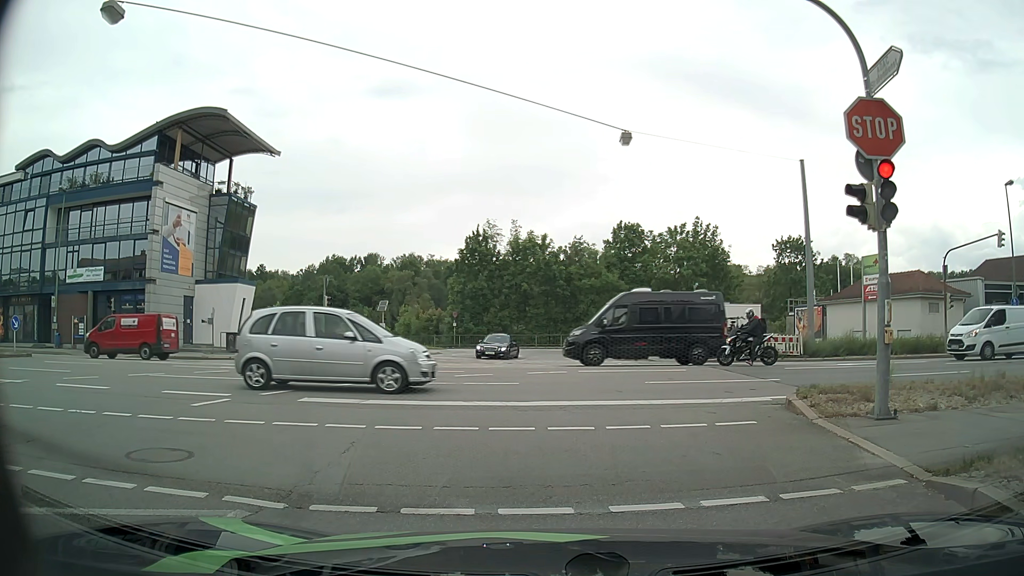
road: tertiary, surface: asphalt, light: Day
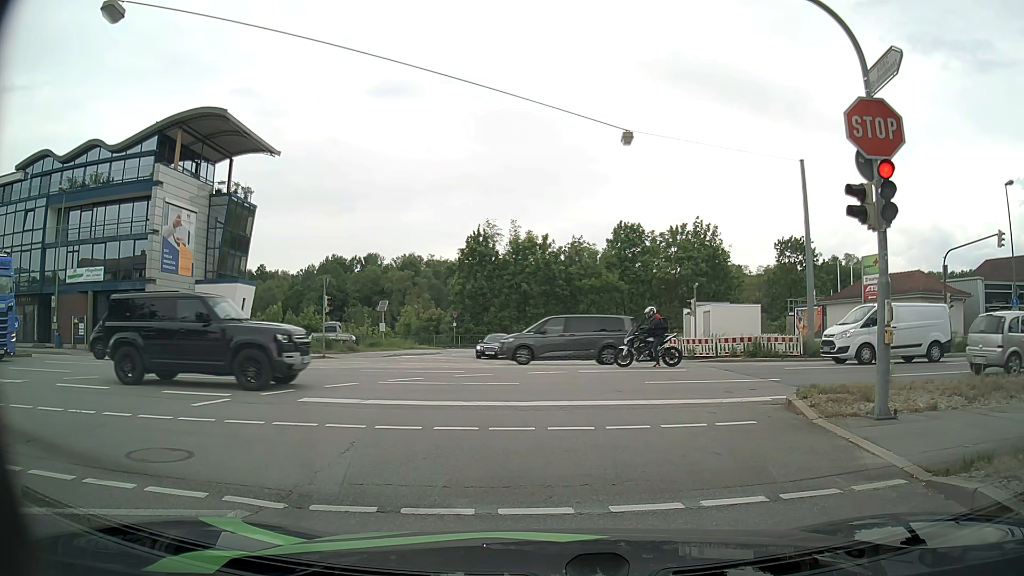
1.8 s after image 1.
(0.0, 0.0) m; 0°
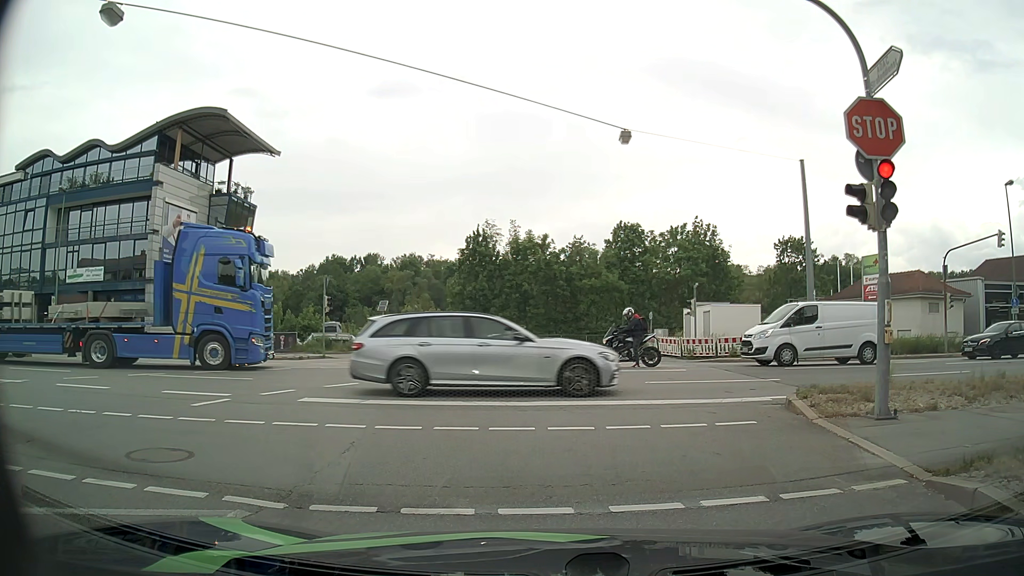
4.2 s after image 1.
(0.0, 0.0) m; 0°
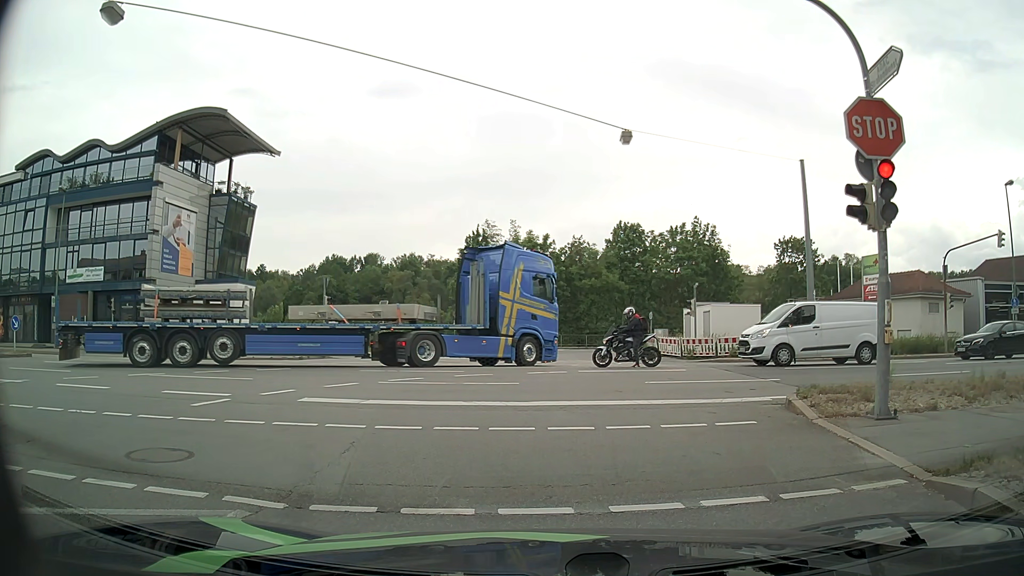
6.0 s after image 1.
(0.0, 0.0) m; 0°
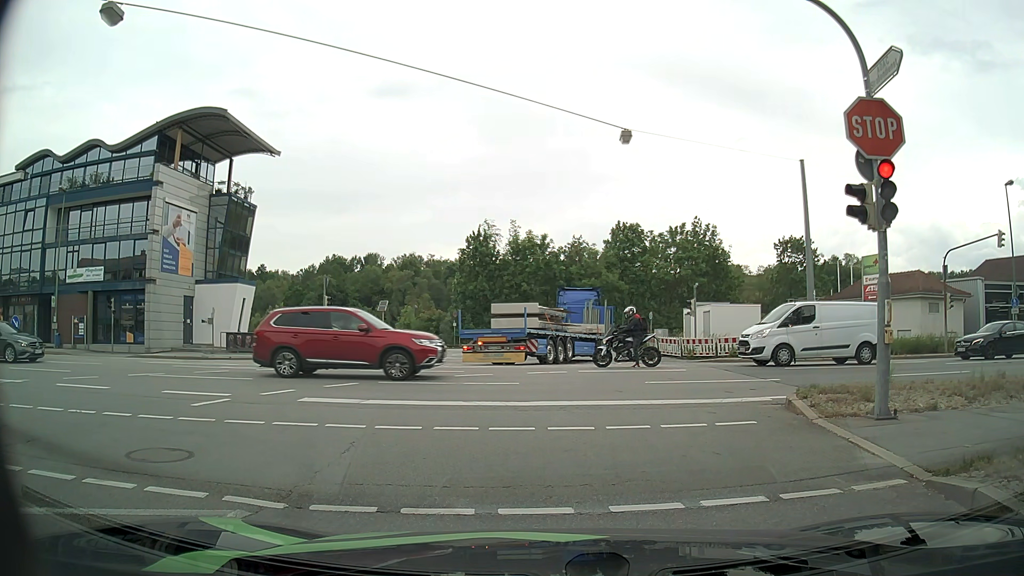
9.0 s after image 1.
(0.0, 0.0) m; 0°
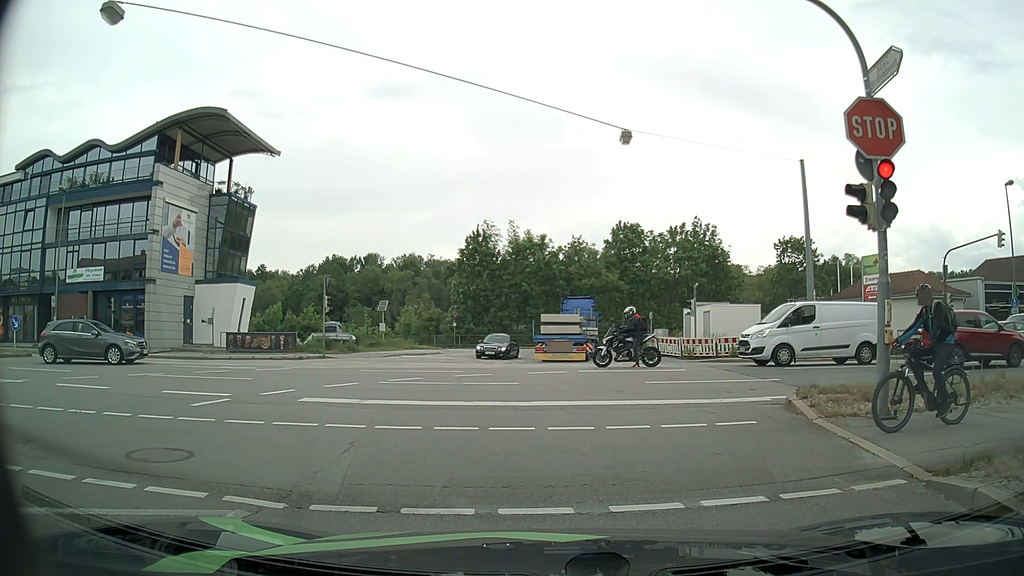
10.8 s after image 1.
(0.0, 0.0) m; 0°
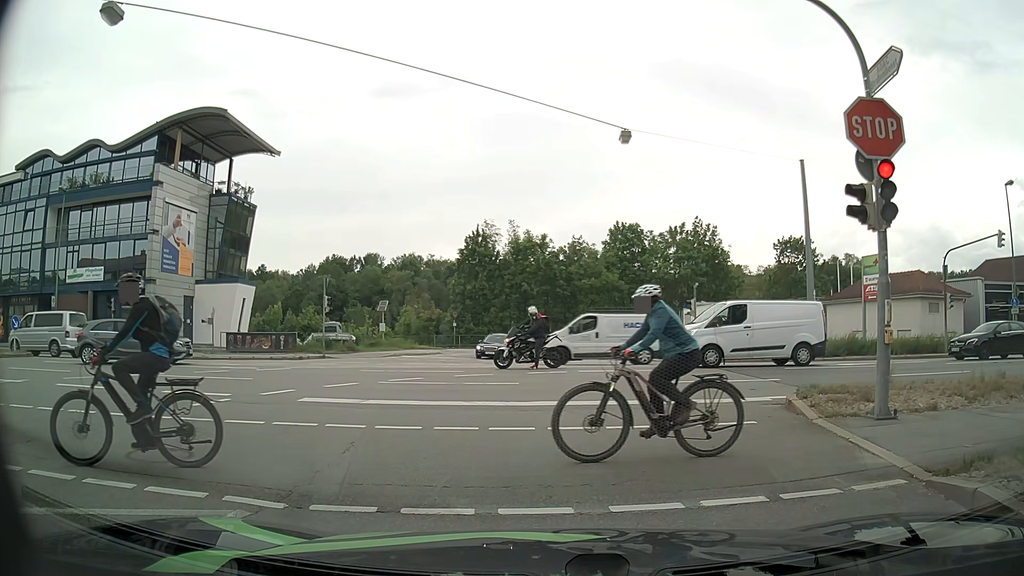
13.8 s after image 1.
(0.0, 0.0) m; 0°
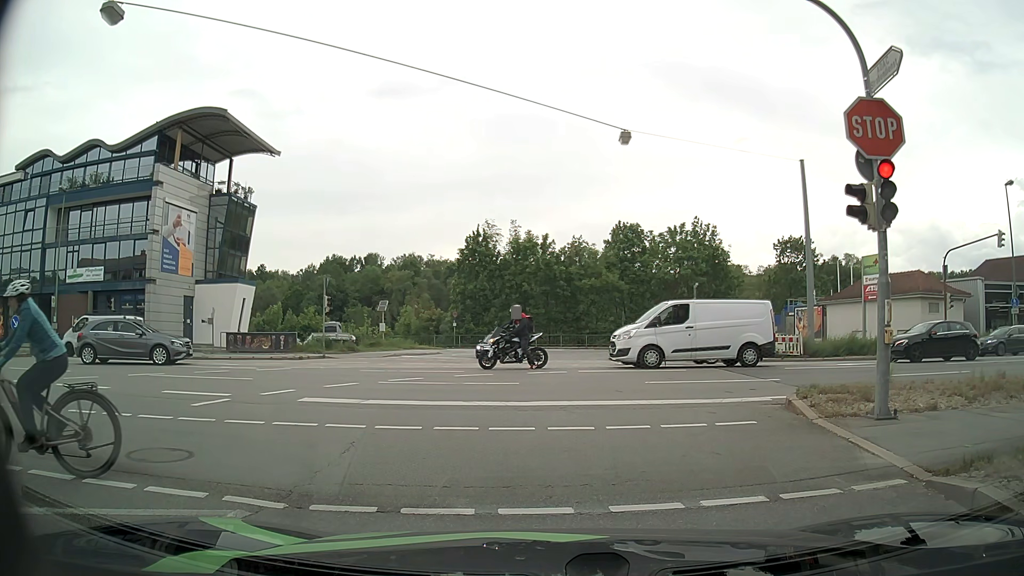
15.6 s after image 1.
(0.0, 0.0) m; 0°
